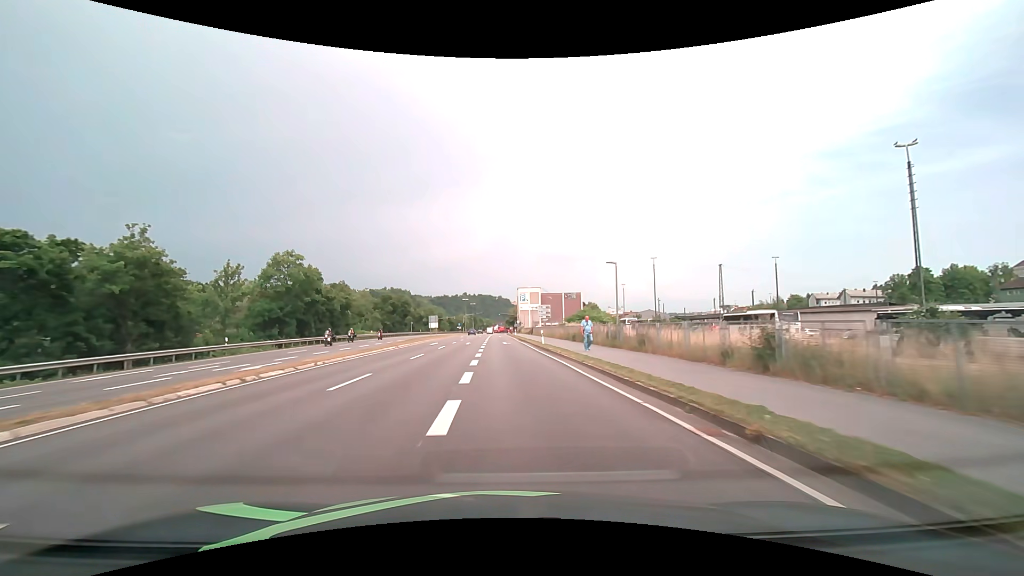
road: primary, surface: asphalt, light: Day
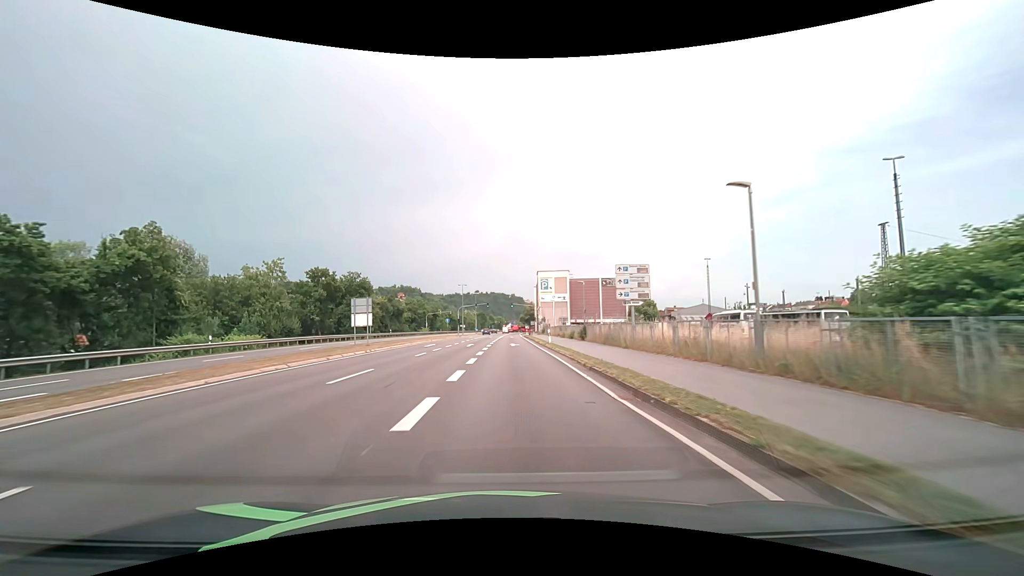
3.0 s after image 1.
(-0.7, +47.2) m; -1°
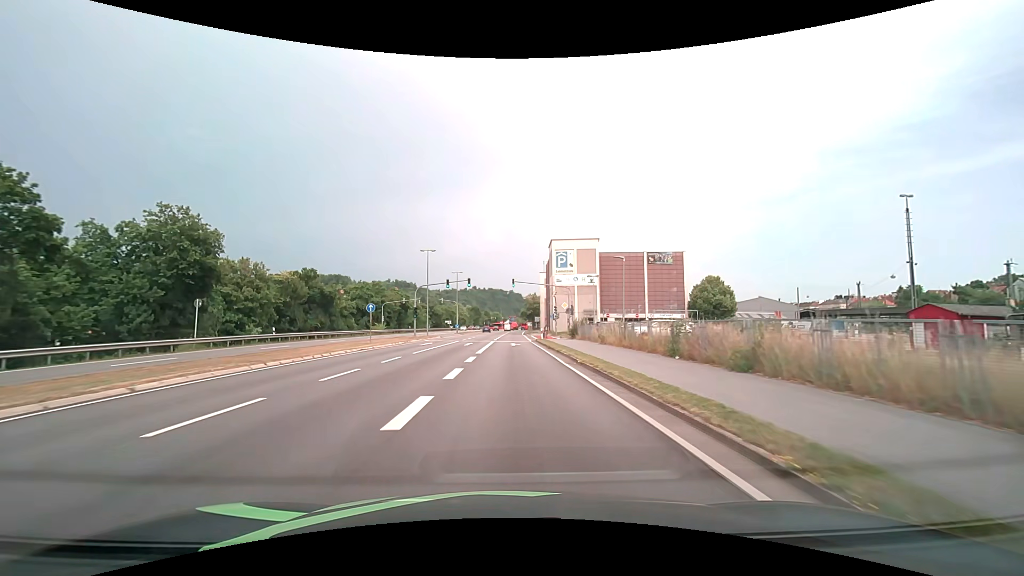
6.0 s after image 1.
(0.0, +41.6) m; 0°
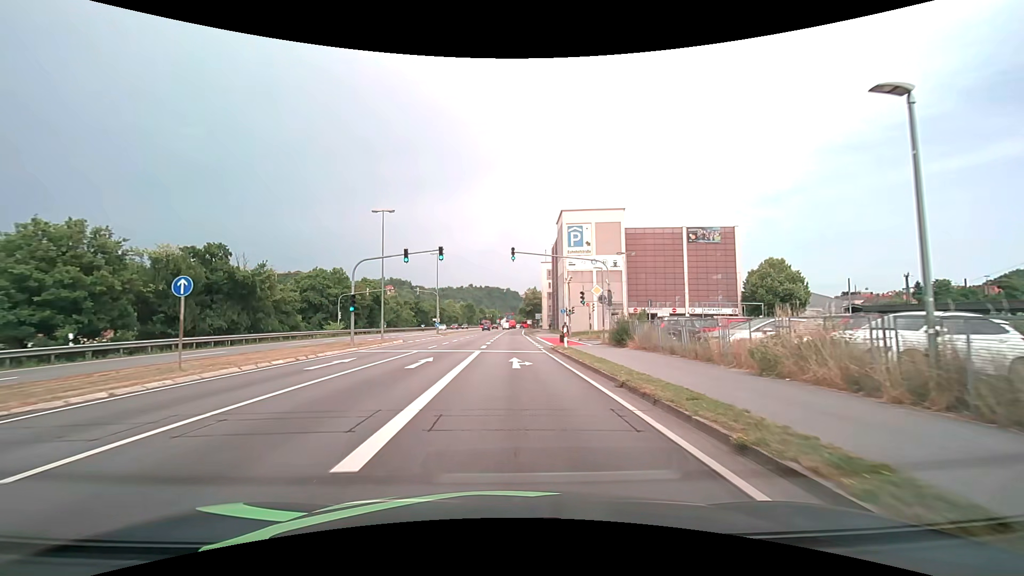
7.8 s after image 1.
(0.0, +19.3) m; 0°
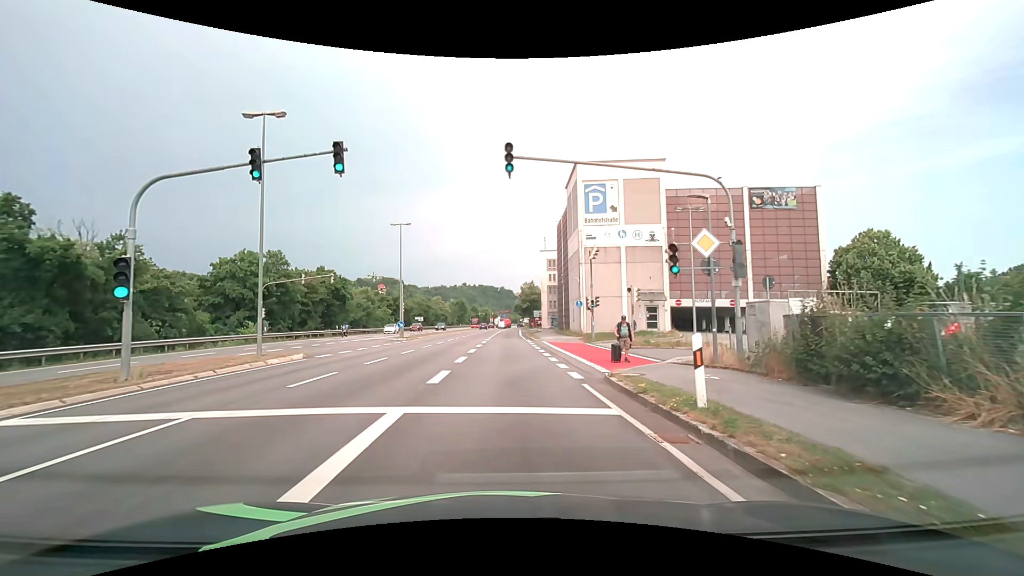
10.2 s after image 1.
(+0.1, +17.4) m; +1°
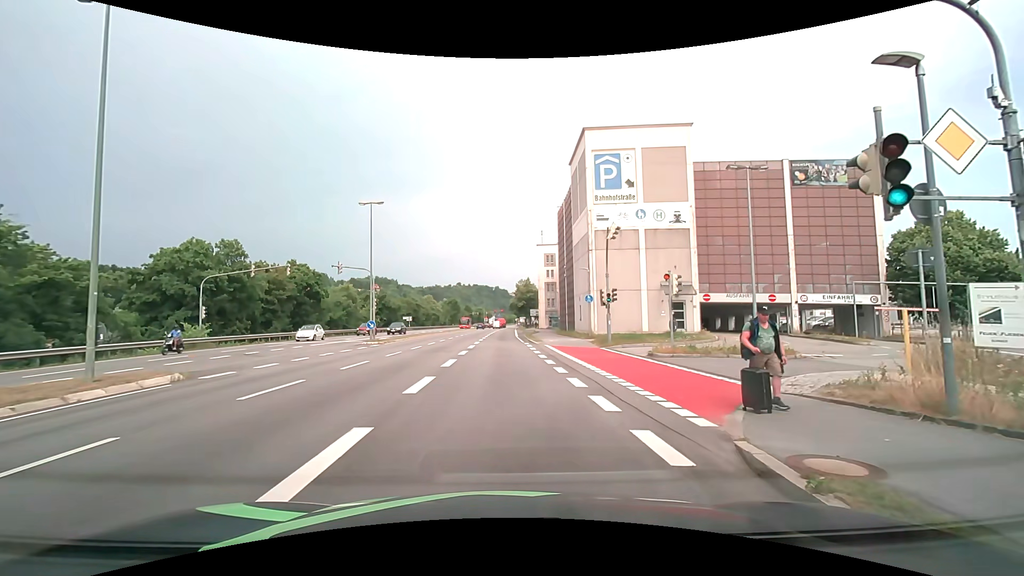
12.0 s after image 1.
(0.0, +7.4) m; +1°
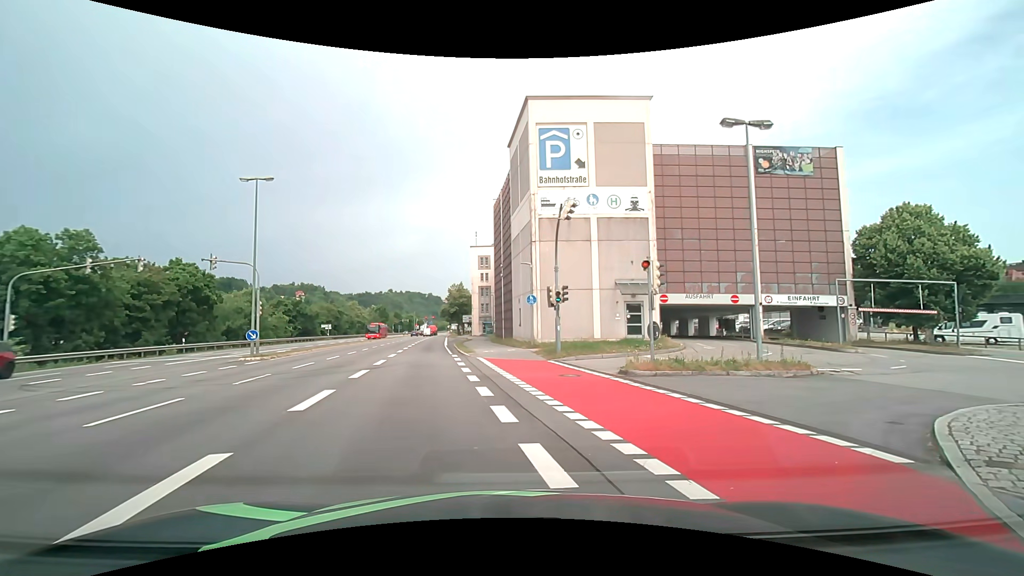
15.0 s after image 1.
(+0.3, +6.5) m; +6°
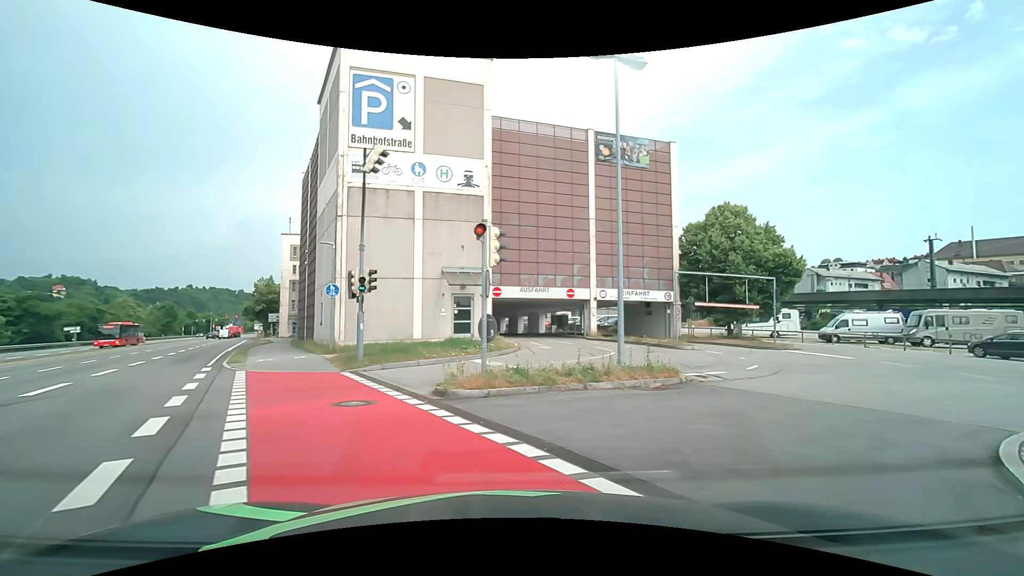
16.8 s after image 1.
(+0.9, +5.5) m; +20°
